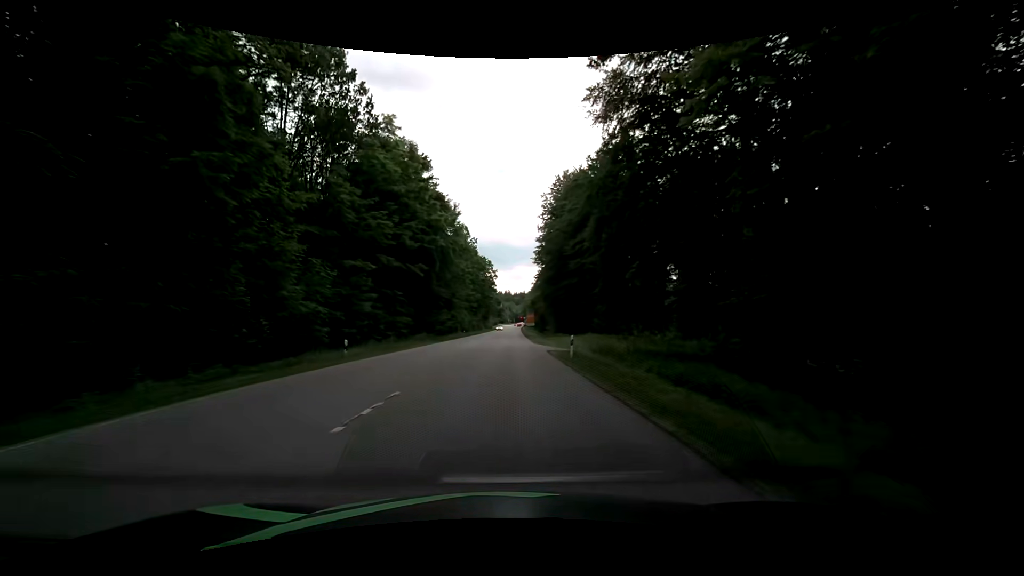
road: secondary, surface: asphalt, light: Day
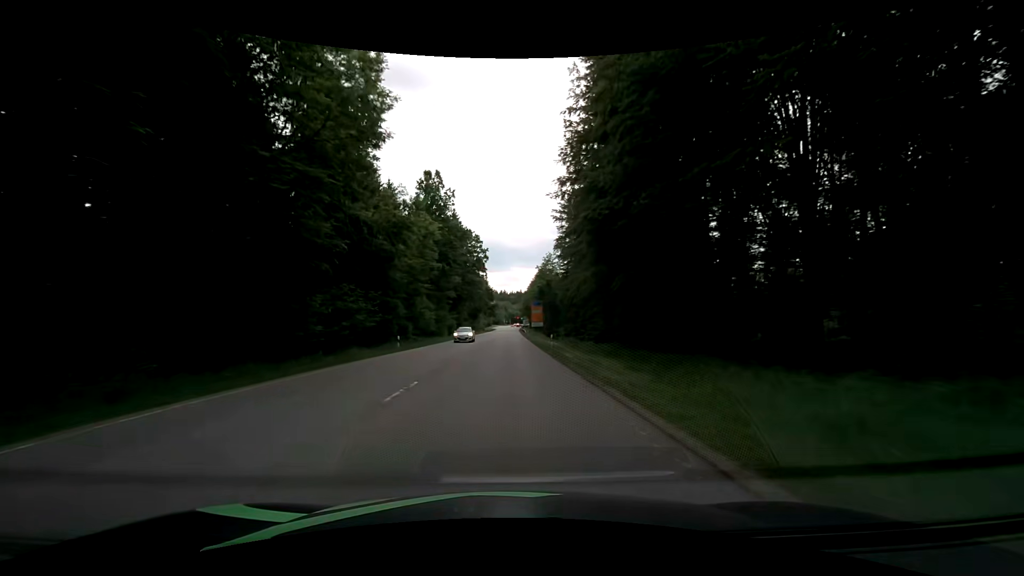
(+0.2, +45.6) m; +1°
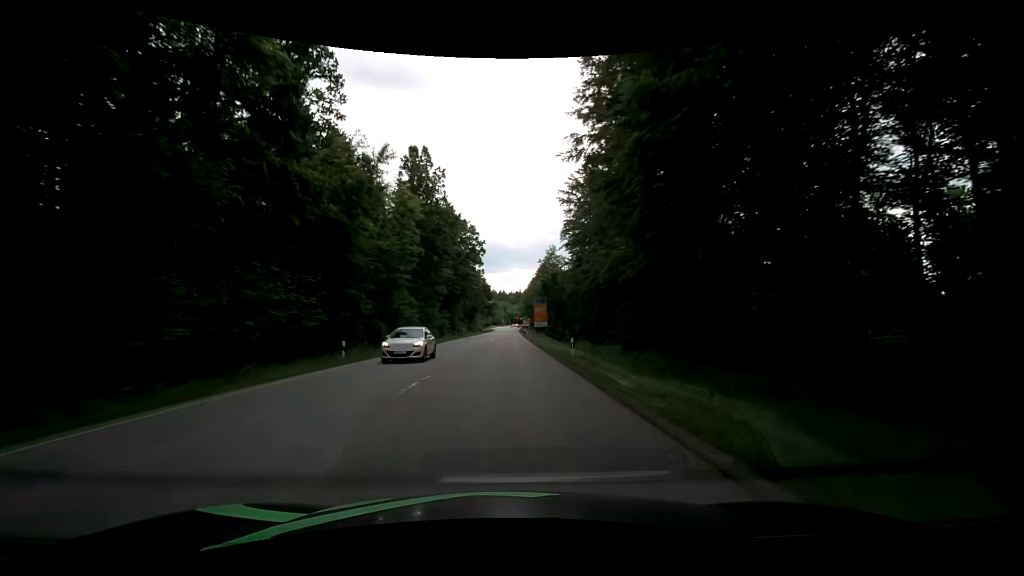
(0.0, +11.1) m; 0°
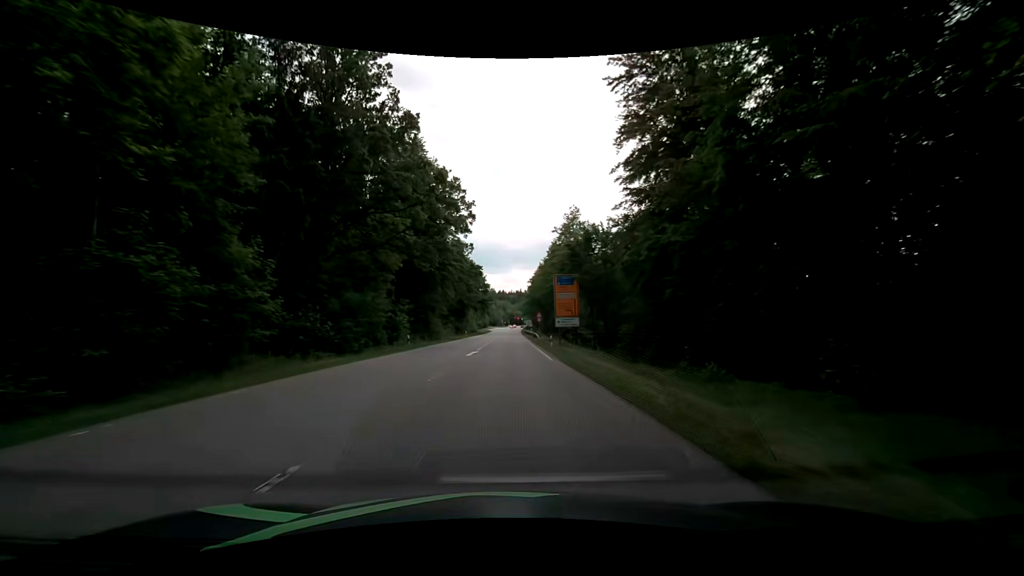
(-0.1, +33.0) m; 0°
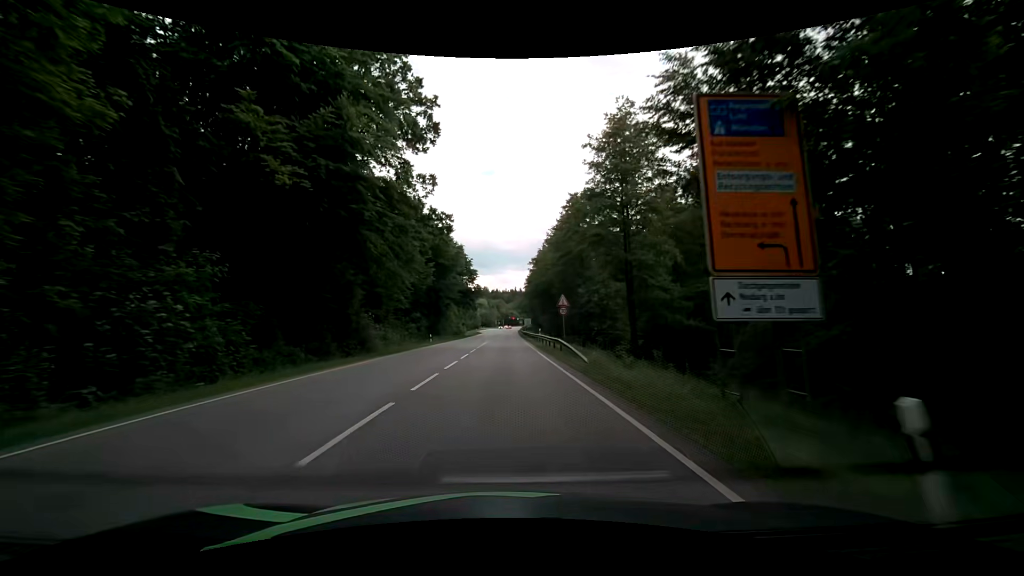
(+0.1, +32.6) m; 0°
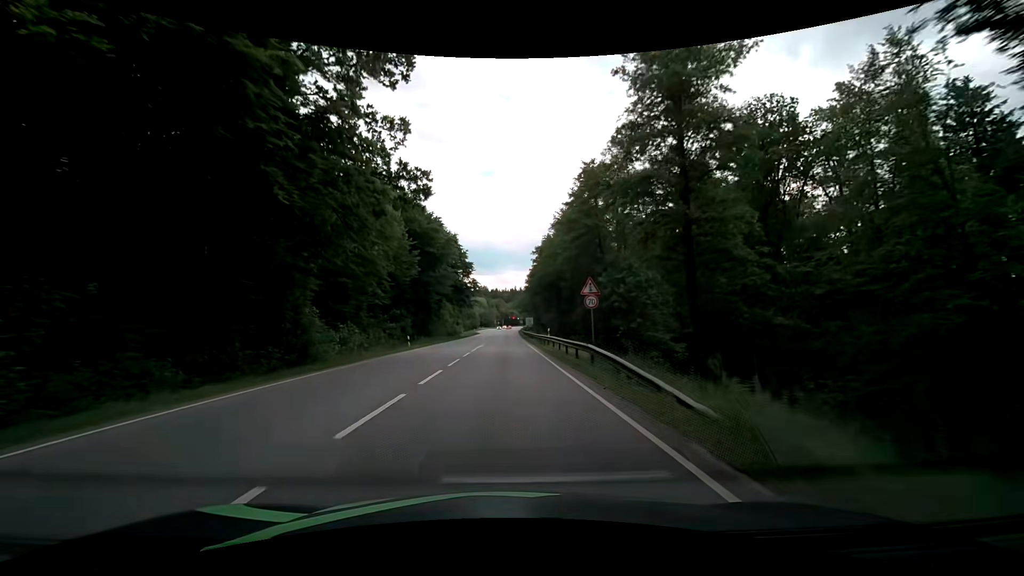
(+0.1, +10.8) m; 0°
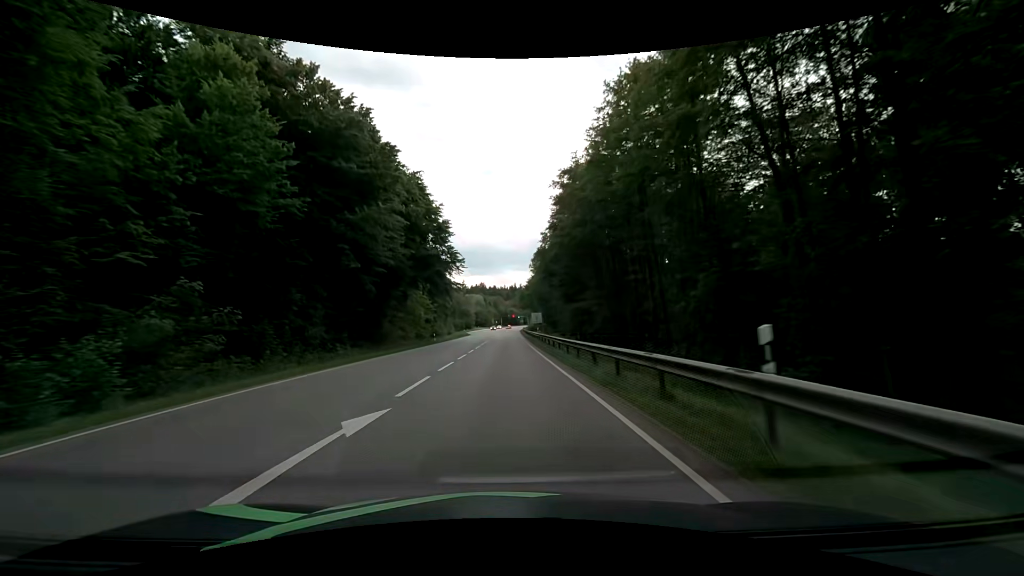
(+0.3, +32.3) m; +1°
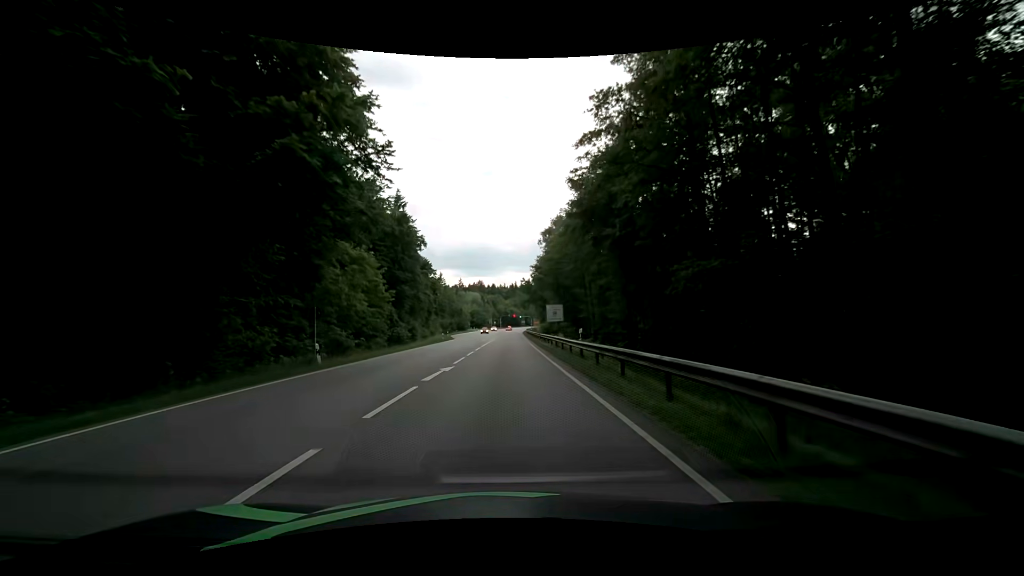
(0.0, +32.2) m; 0°
(0, +10) (0, +20) (0, +30) (0, +40) (0, +50) (0, +60) (0, +70) (+1, +80) (+1, +90) (+1, +100) m
